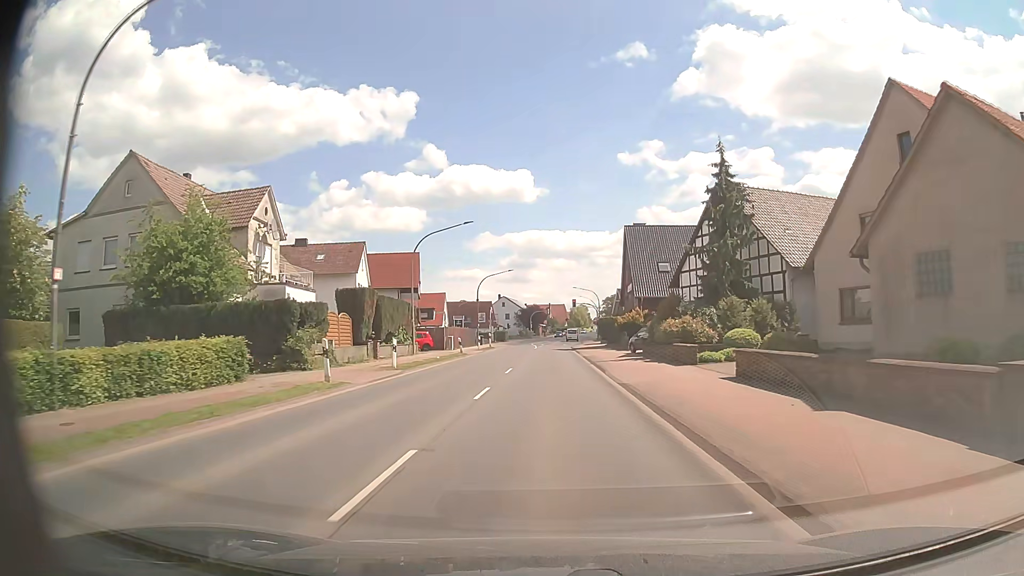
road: primary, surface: asphalt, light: Day
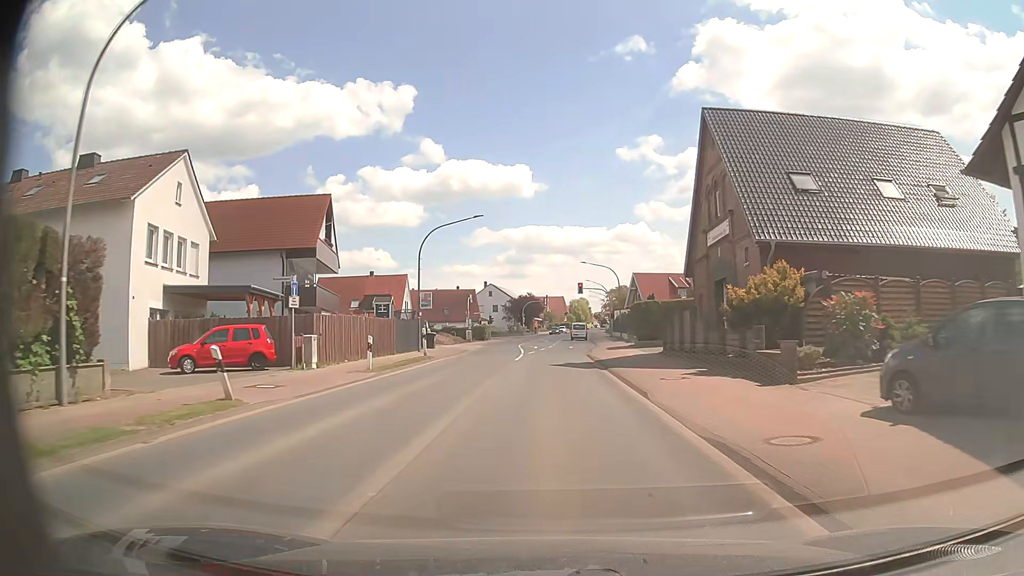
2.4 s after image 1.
(0.0, +30.7) m; 0°
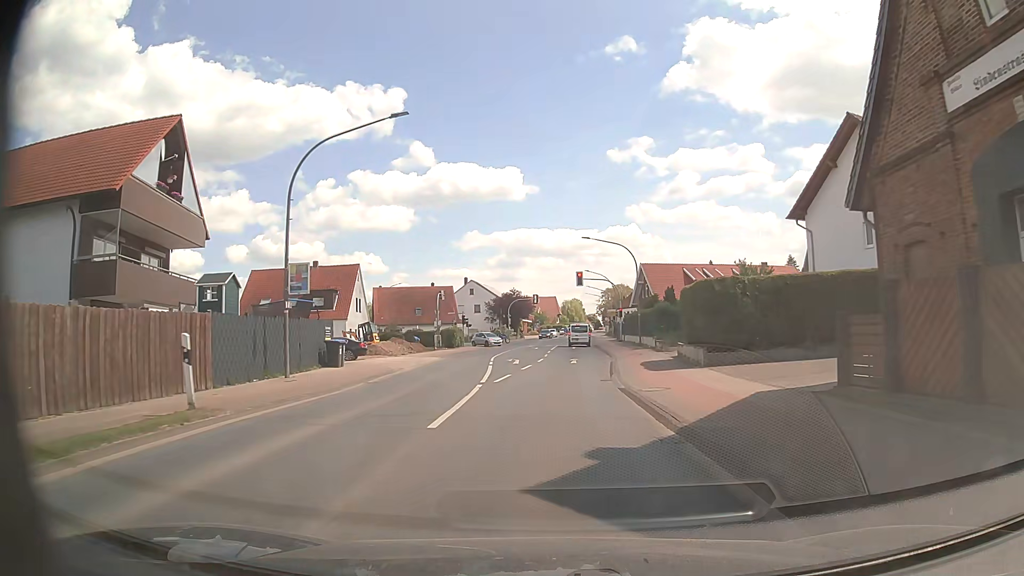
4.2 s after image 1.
(+0.1, +19.2) m; +1°
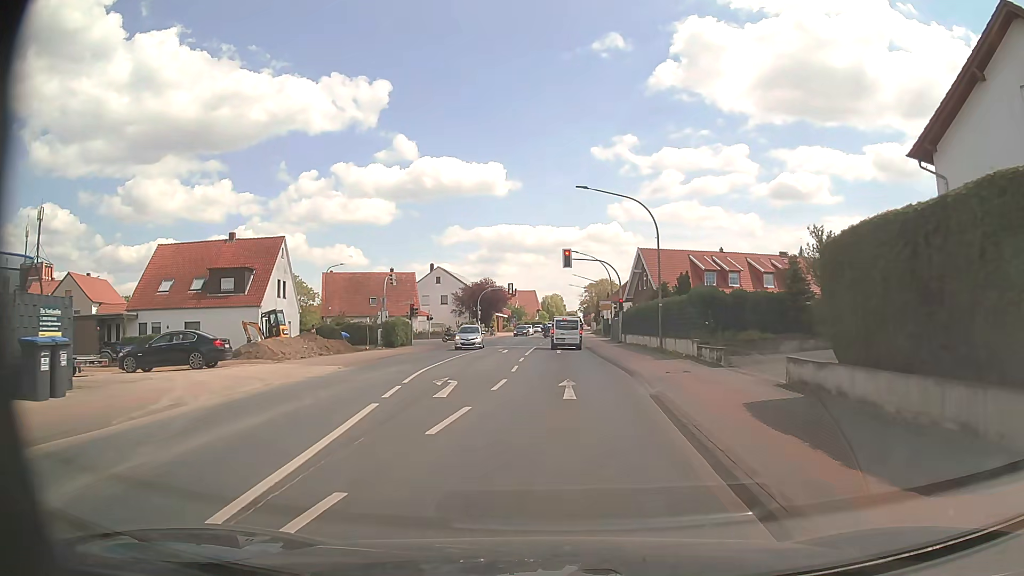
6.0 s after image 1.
(+0.1, +16.0) m; +2°
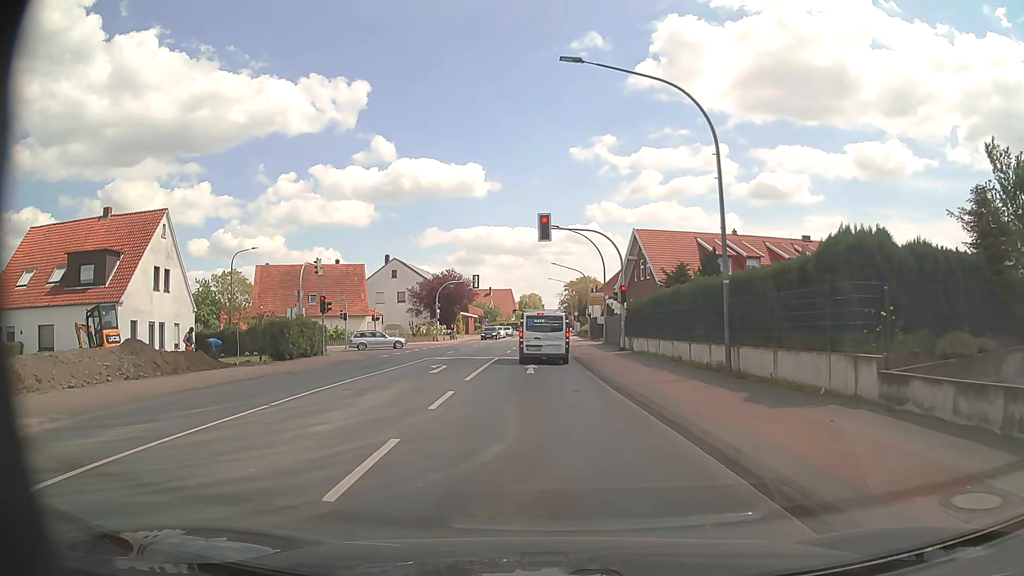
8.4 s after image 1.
(+0.3, +15.2) m; +2°
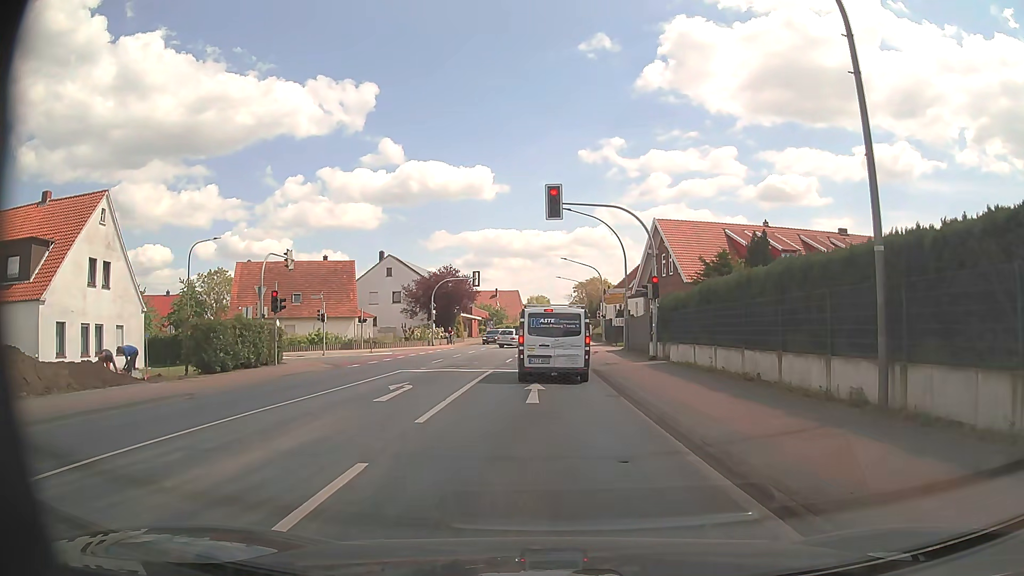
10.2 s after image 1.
(-0.1, +7.3) m; 0°
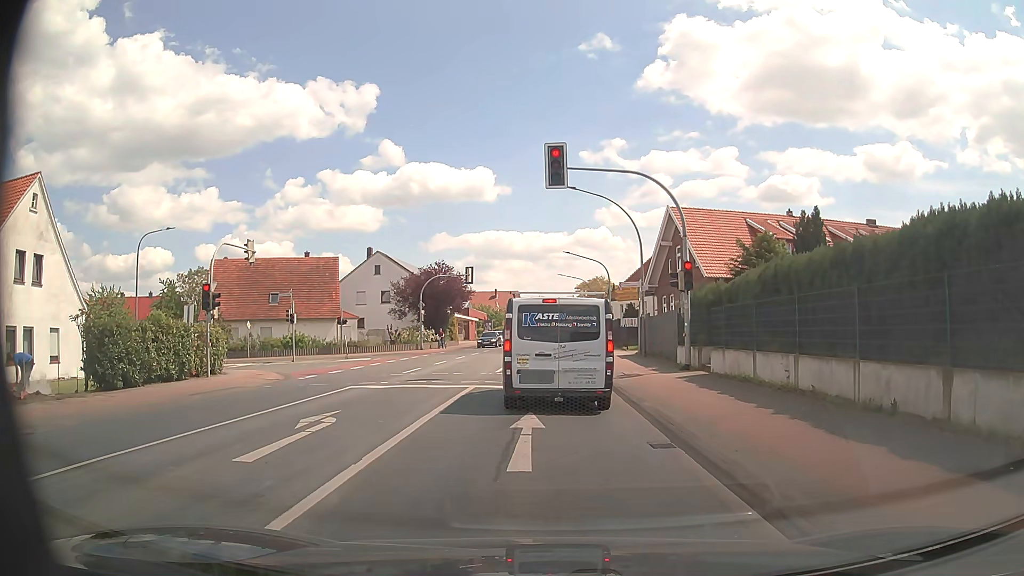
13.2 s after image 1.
(-0.1, +5.9) m; -1°
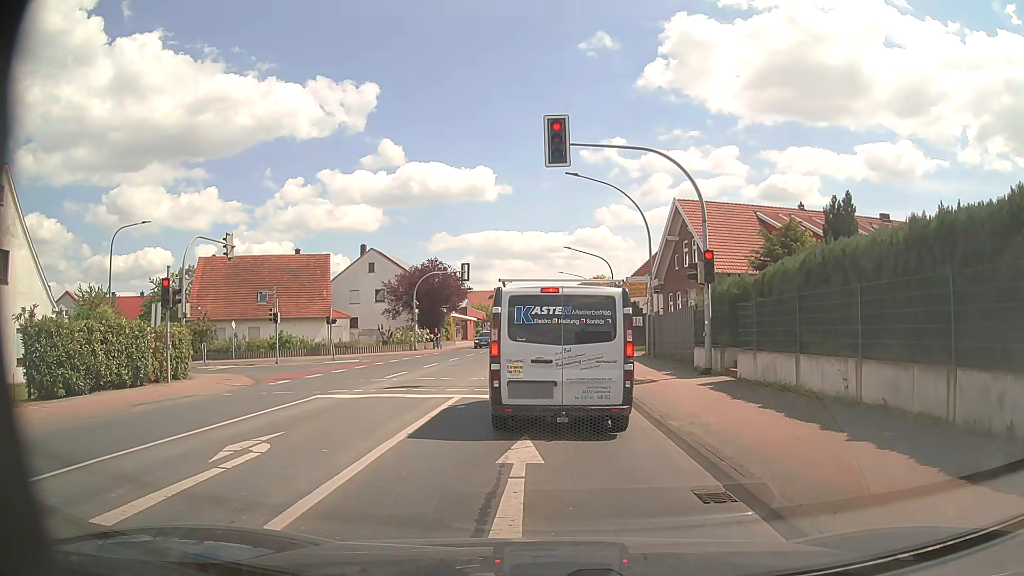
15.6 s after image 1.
(0.0, +2.5) m; 0°
(0, +10) (0, +20) (0, +30) (0, +40) (0, +50) (0, +60) (0, +70) (0, +80) (0, +90) (+1, +100) m
